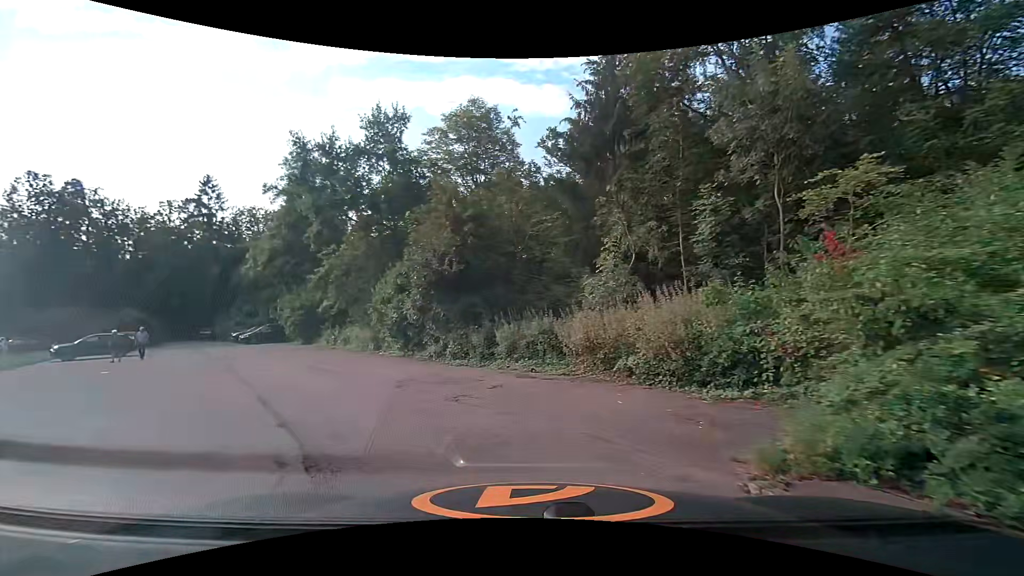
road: service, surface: asphalt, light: Day
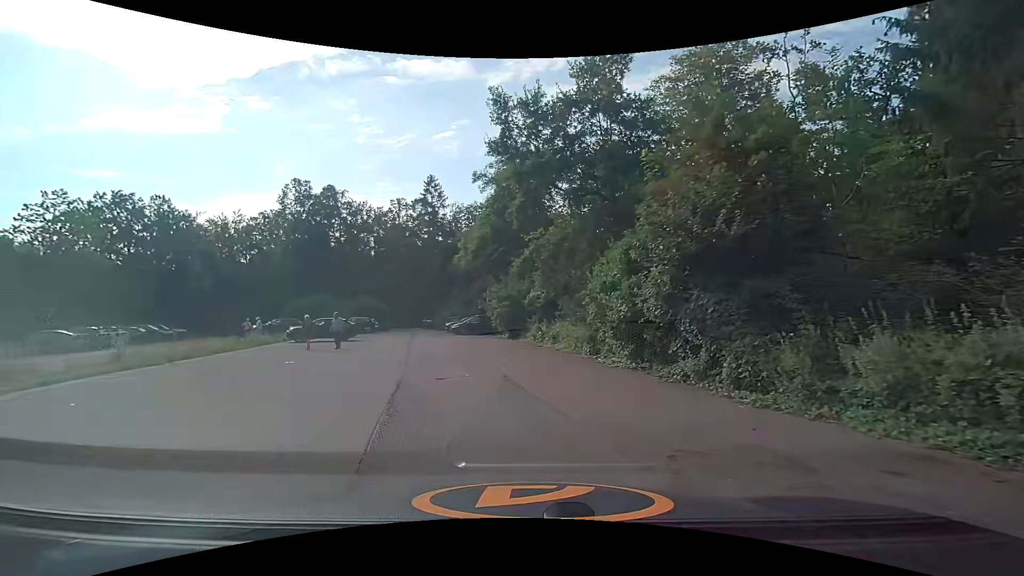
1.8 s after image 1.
(-1.6, +6.5) m; -25°
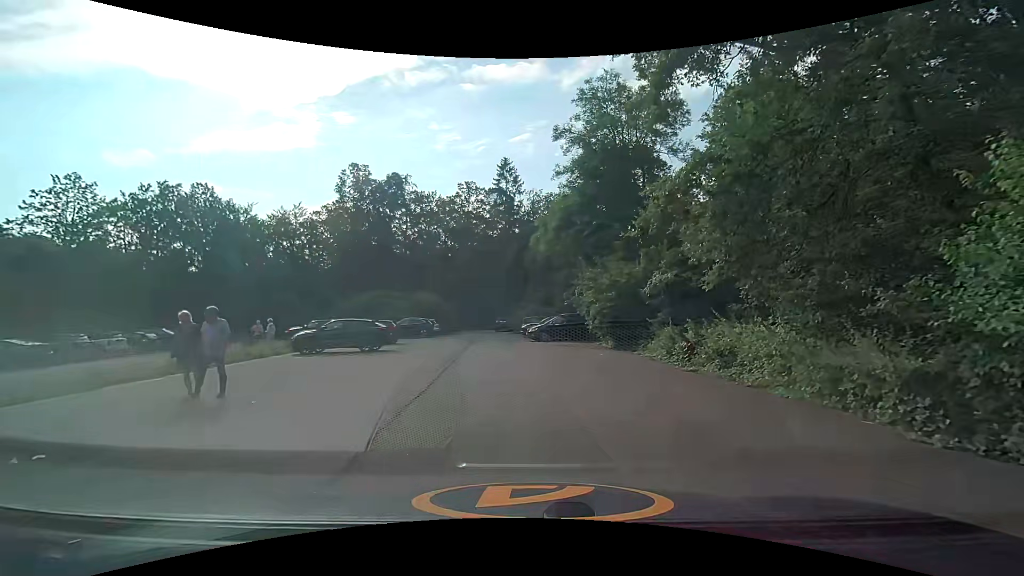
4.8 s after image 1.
(-1.2, +11.8) m; -10°
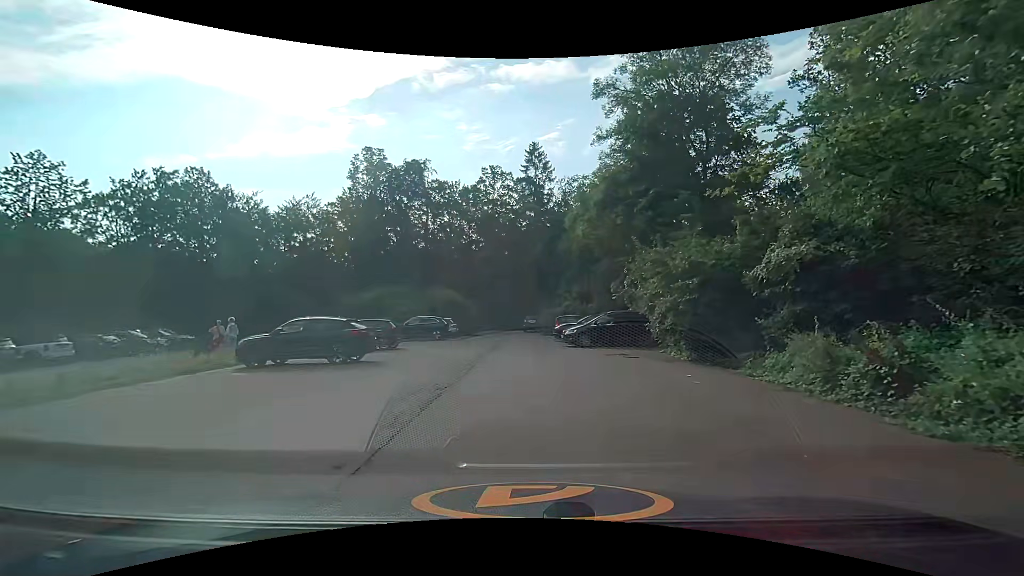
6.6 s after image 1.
(-0.1, +6.9) m; -5°
